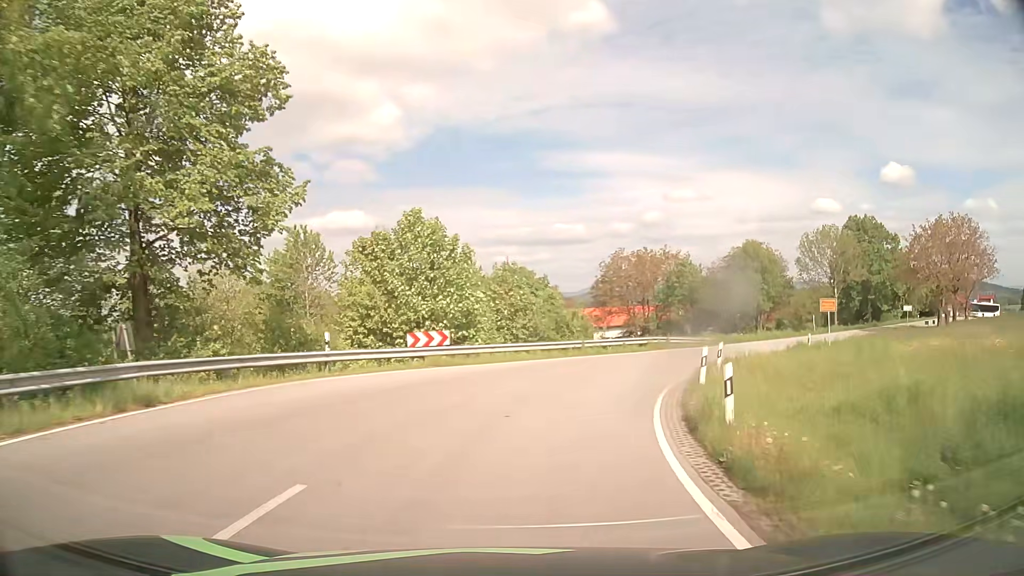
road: tertiary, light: Day
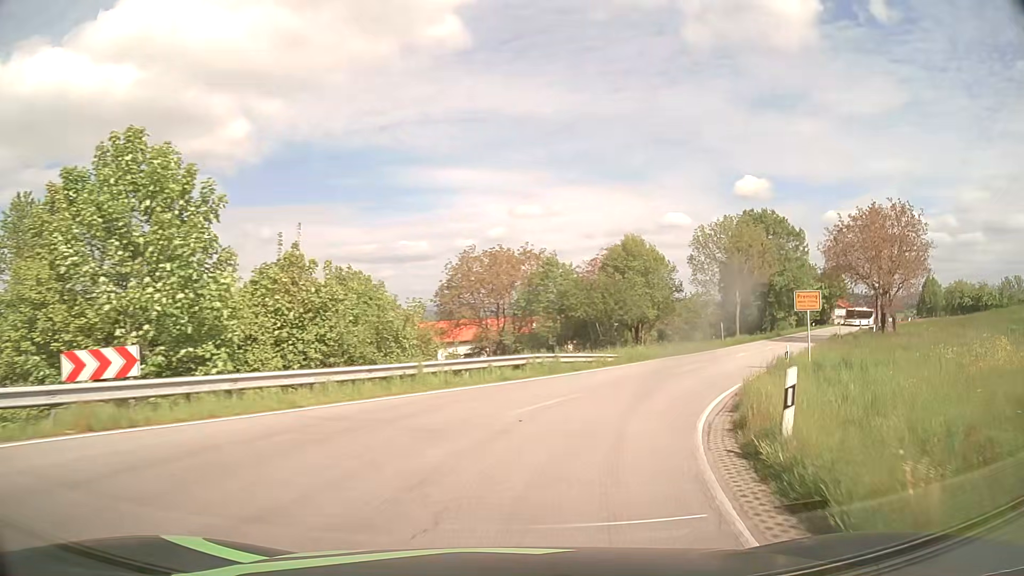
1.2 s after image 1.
(+1.2, +13.2) m; +12°
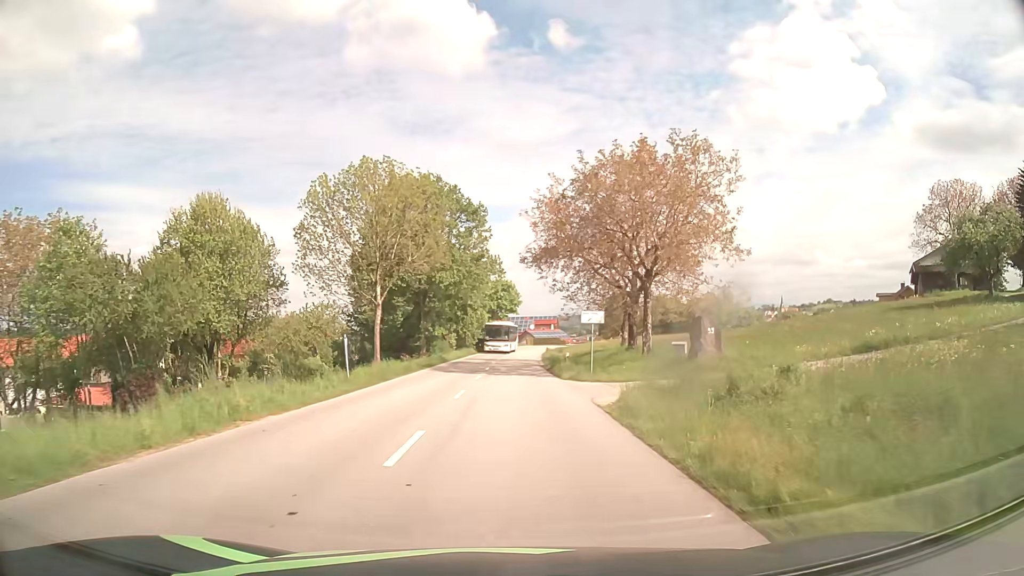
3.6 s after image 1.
(+7.8, +24.5) m; +32°
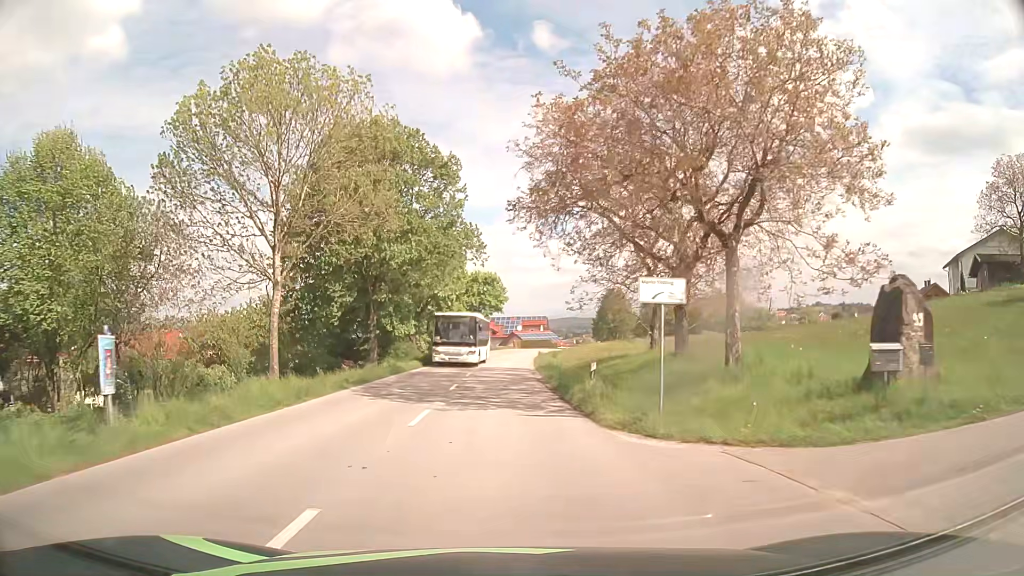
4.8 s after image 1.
(+0.3, +14.1) m; +1°
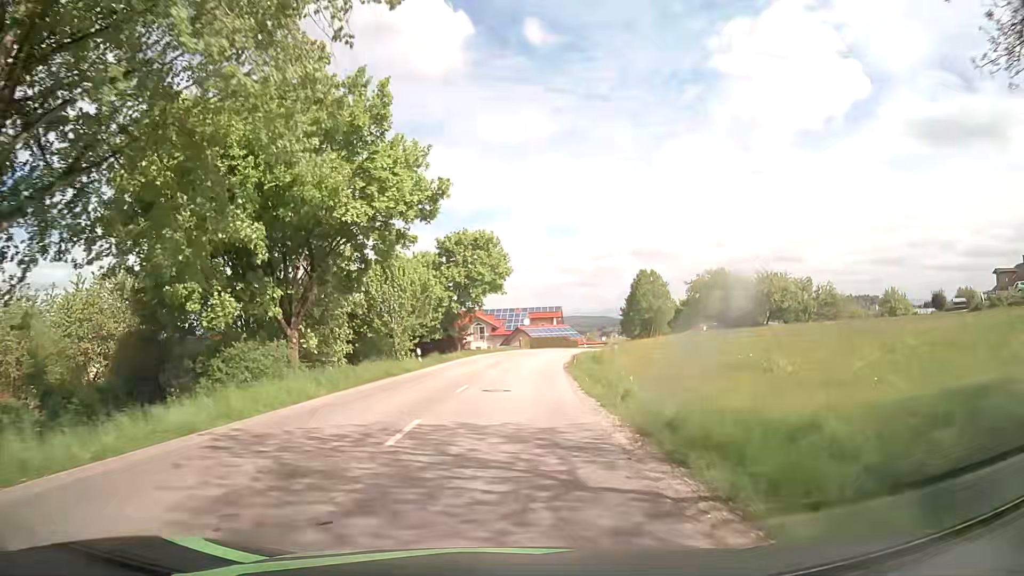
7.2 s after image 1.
(0.0, +30.2) m; 0°
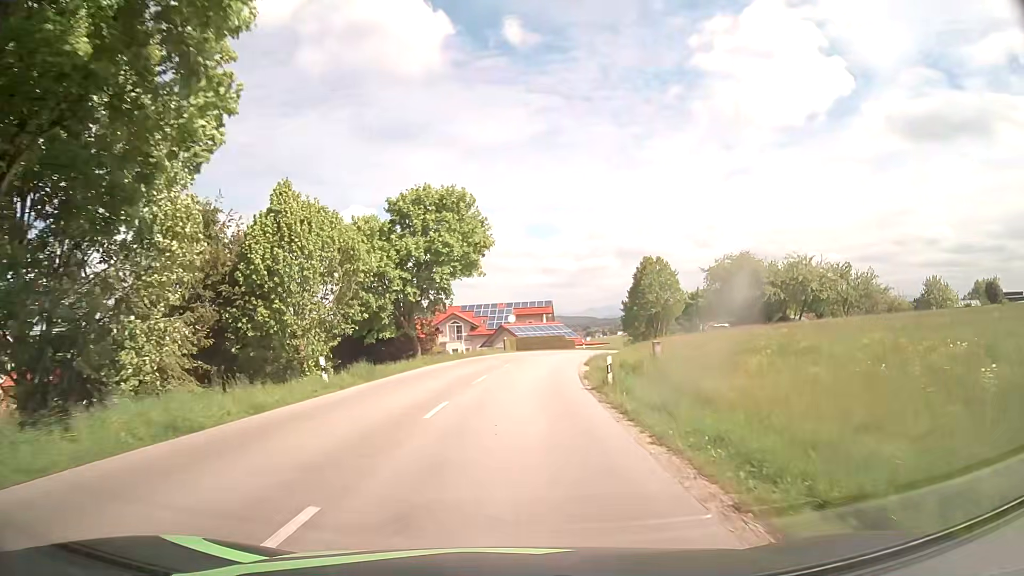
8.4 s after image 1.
(+0.1, +15.3) m; +1°
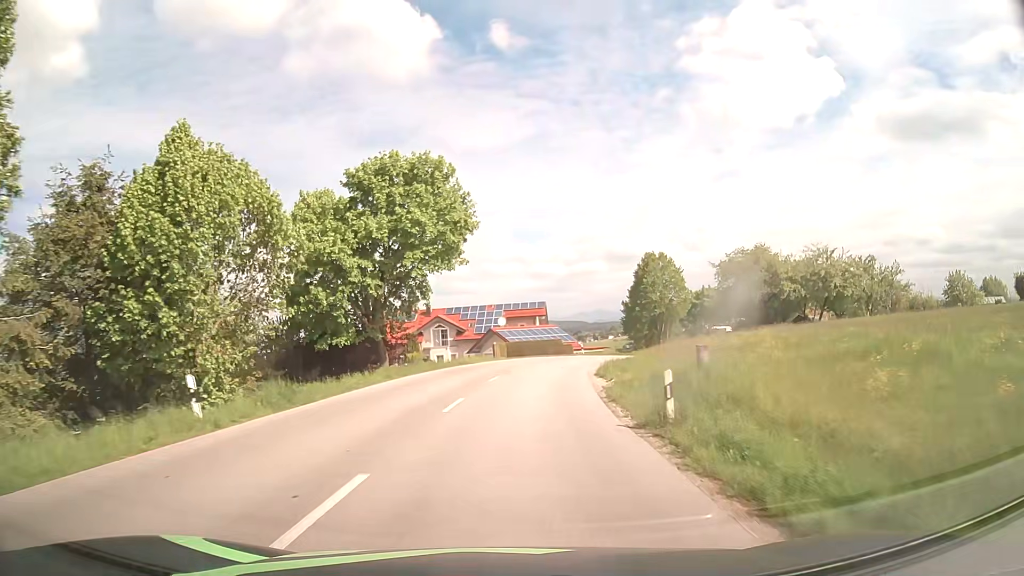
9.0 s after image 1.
(+0.1, +7.5) m; 0°
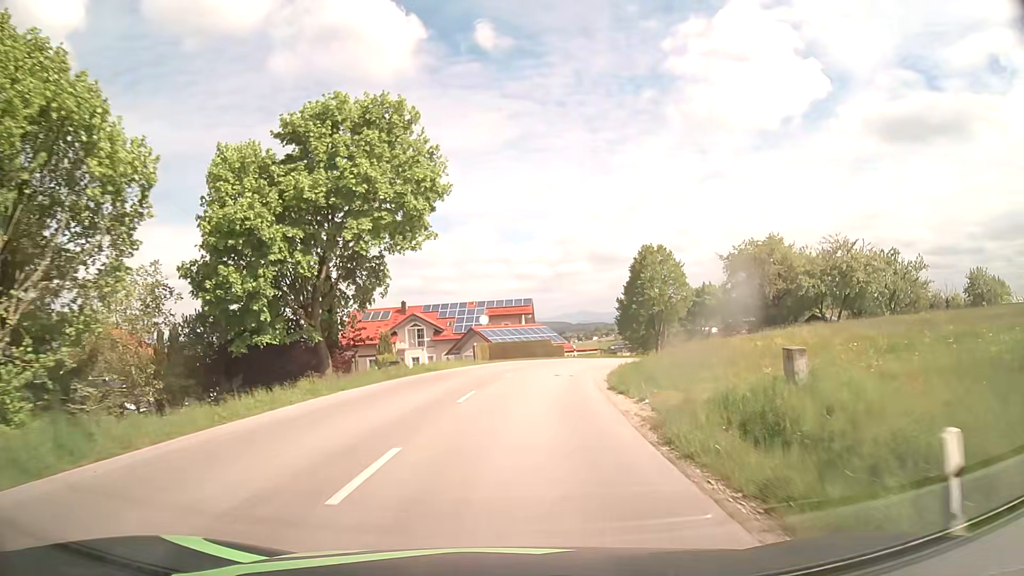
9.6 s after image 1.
(+0.1, +7.4) m; +2°
(0, +10) (+1, +20) (+2, +30) (+5, +40) (+9, +49) (+13, +58) (+19, +66) (+26, +73) (+33, +80) (+41, +86) m
